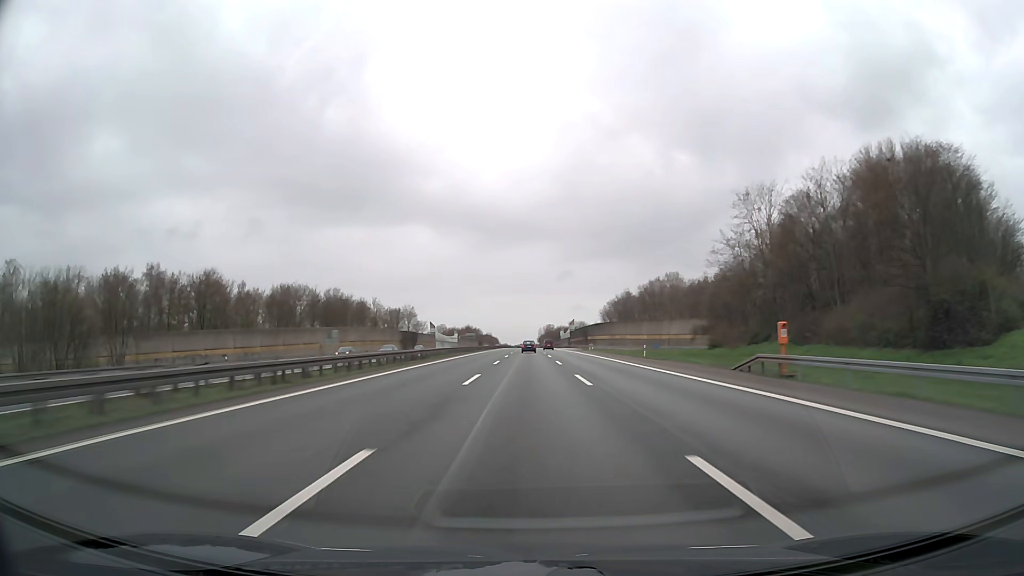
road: motorway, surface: asphalt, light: Day
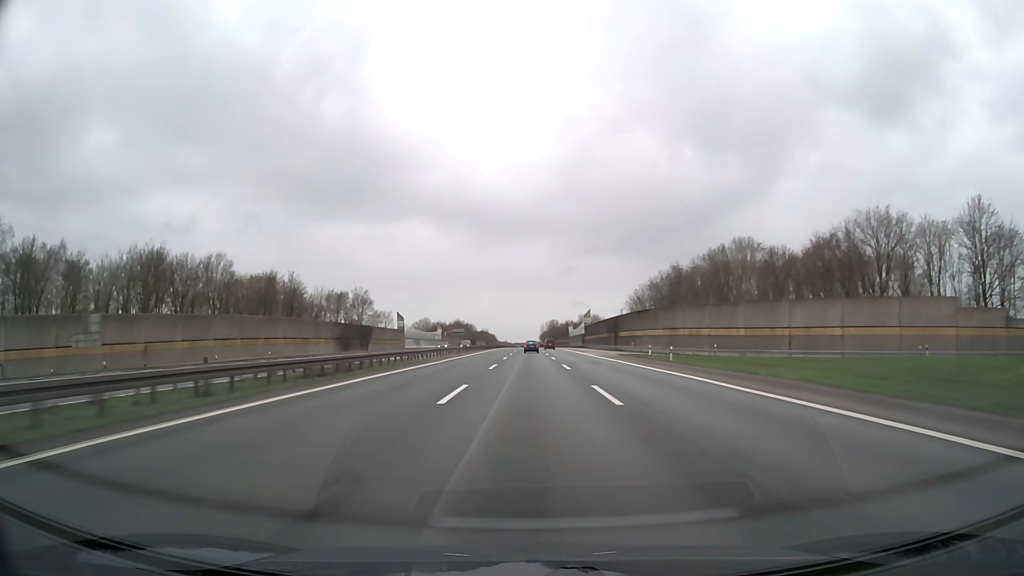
(-0.1, +60.4) m; 0°
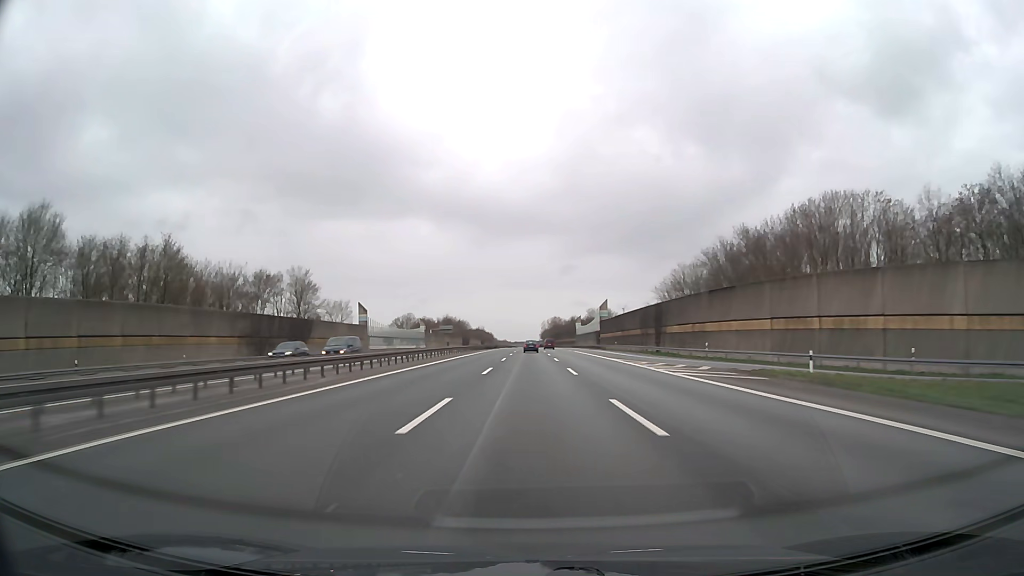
(0.0, +40.2) m; 0°
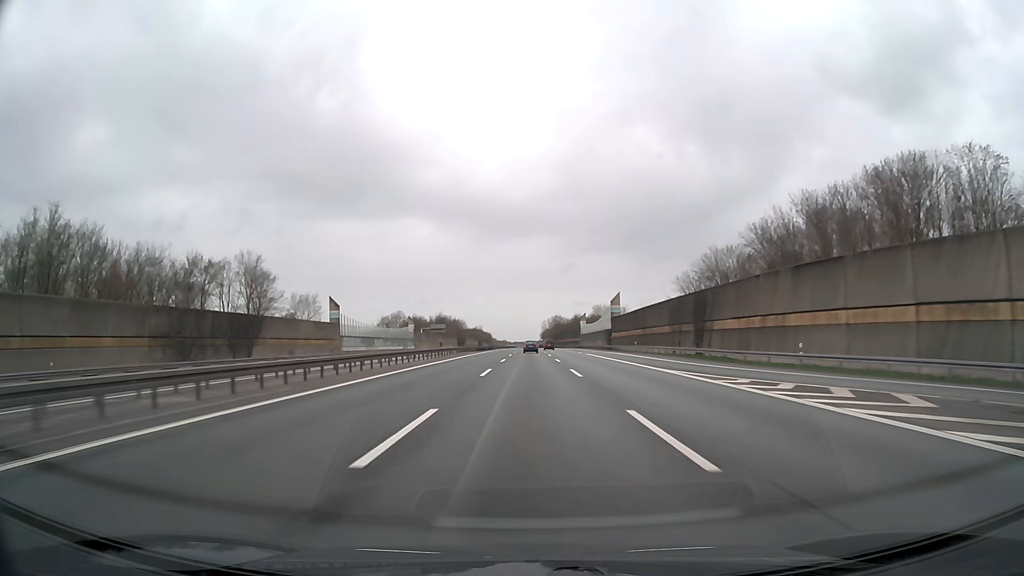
(0.0, +20.1) m; 0°
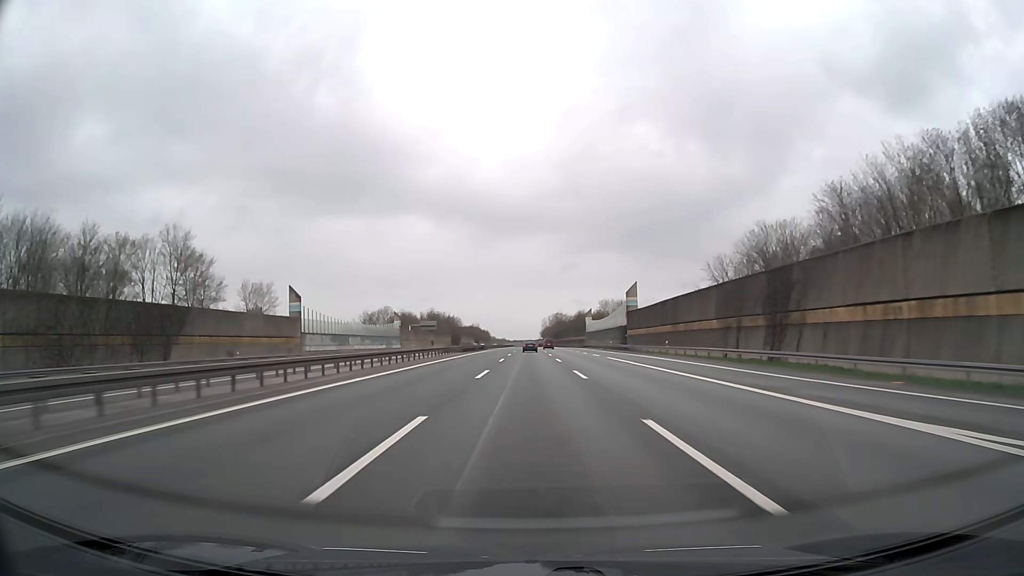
(0.0, +20.1) m; 0°
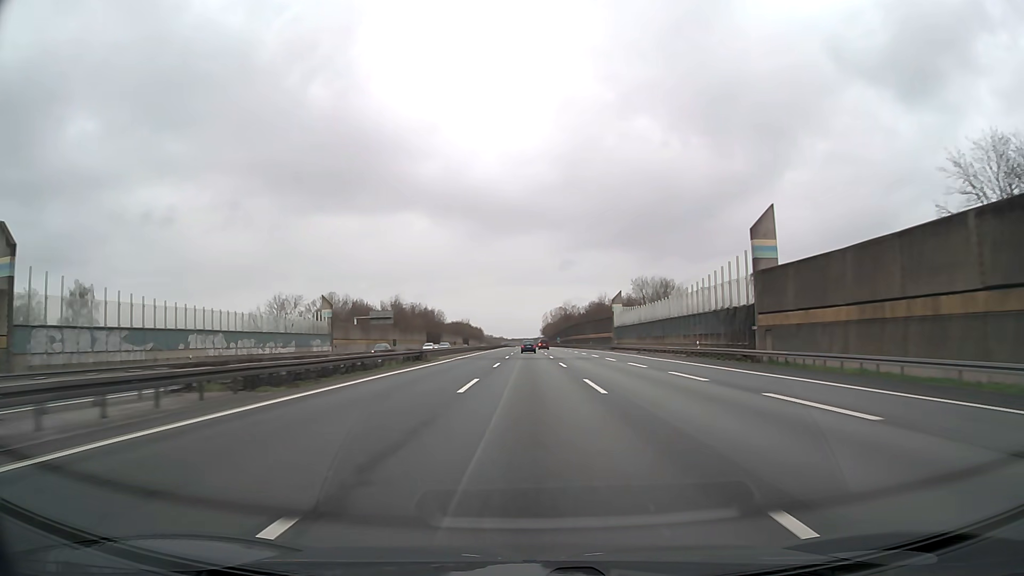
(0.0, +60.2) m; 0°
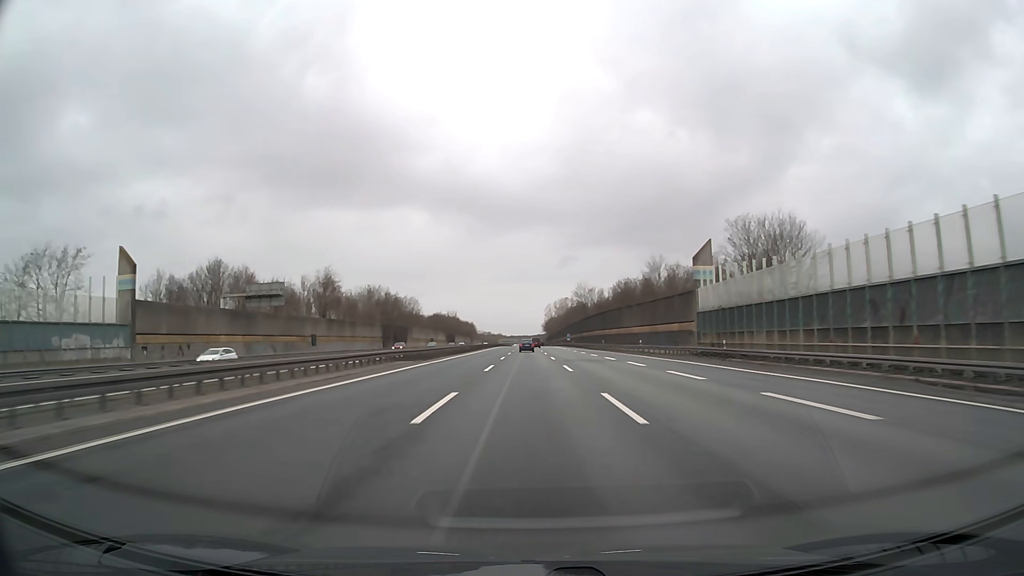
(-0.1, +60.3) m; 0°
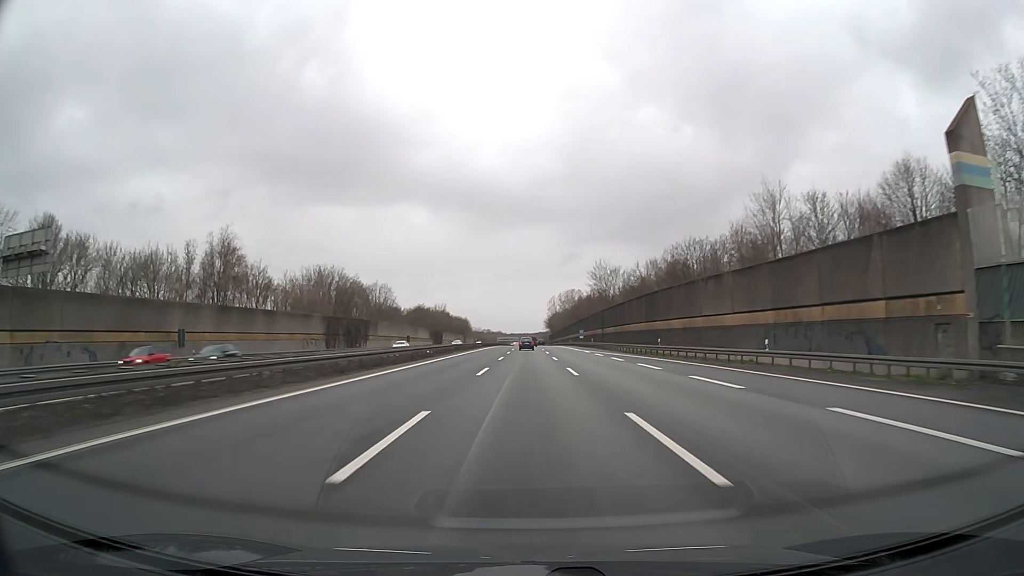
(+0.1, +40.3) m; 0°
(0, +10) (0, +20) (0, +30) (0, +40) (0, +50) (0, +60) (0, +70) (0, +80) (0, +90) (0, +100) m
